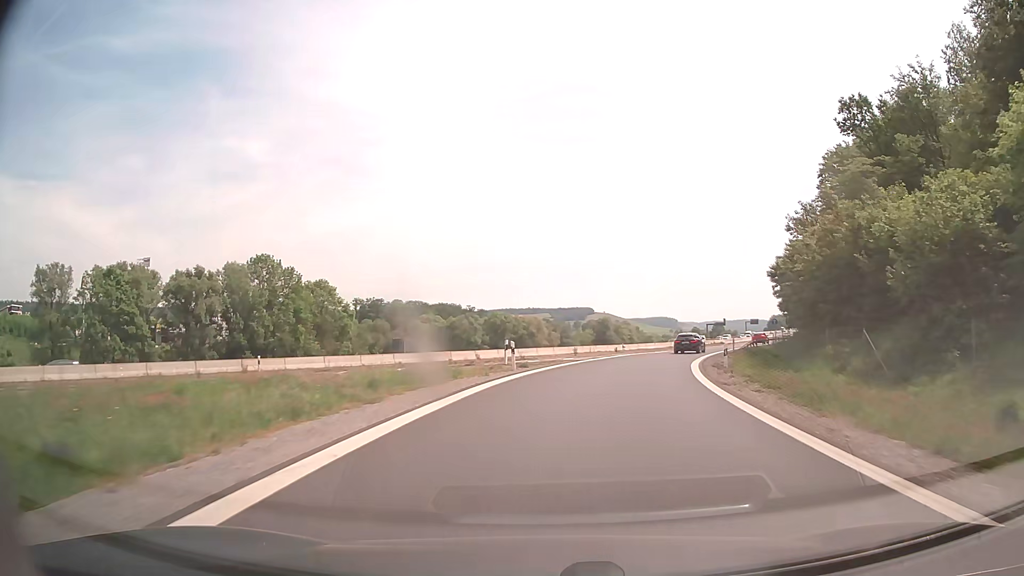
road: motorway_link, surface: asphalt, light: Day
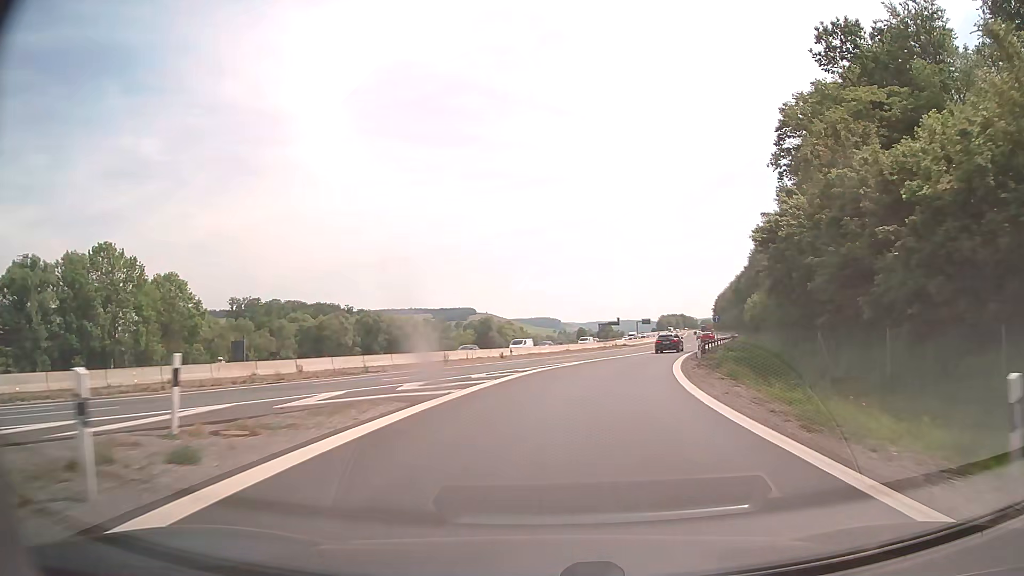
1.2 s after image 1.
(+1.7, +19.8) m; +10°
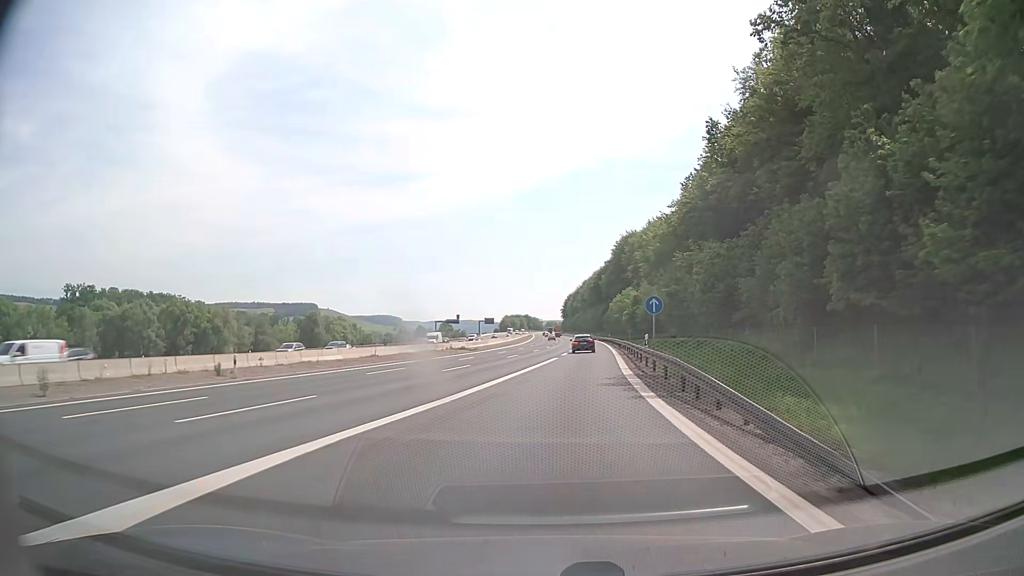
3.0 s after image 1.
(+3.9, +30.7) m; +13°
(0, +10) (+1, +20) (+2, +30) (+3, +40) (+4, +50) (+4, +60) (+5, +70) (+6, +80) (+6, +90) (+6, +100) m
